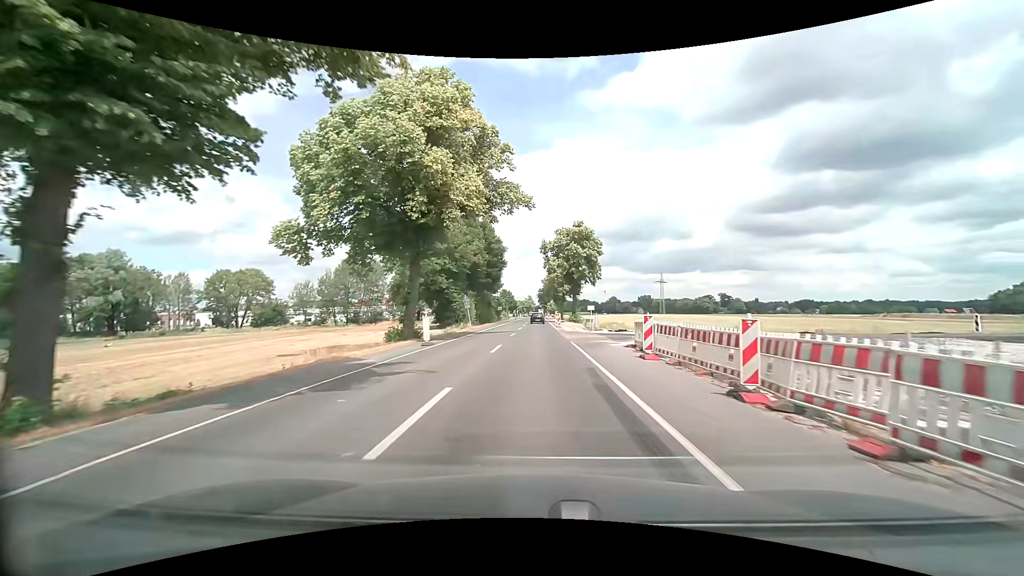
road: secondary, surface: asphalt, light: Day
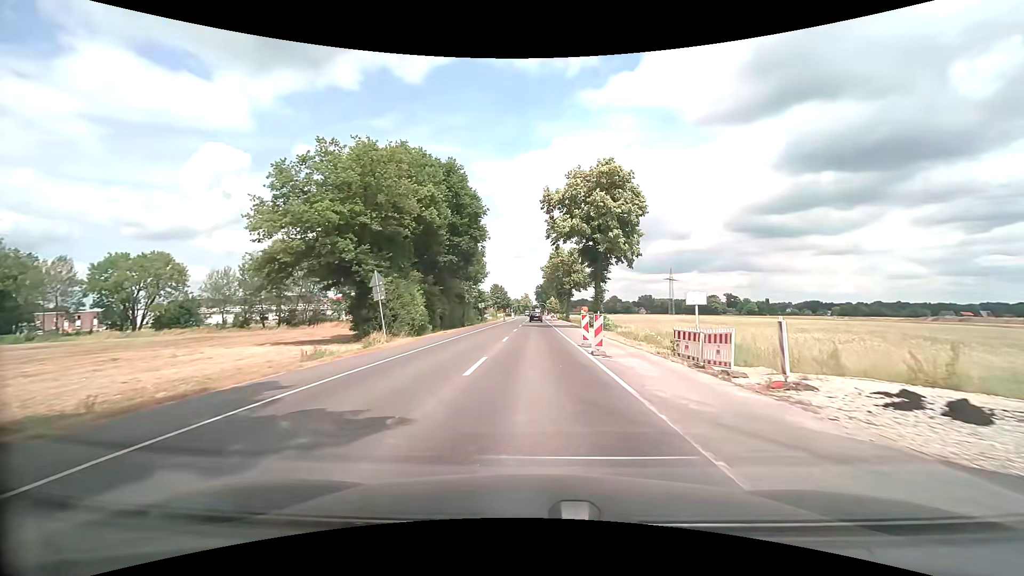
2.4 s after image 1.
(+0.1, +30.5) m; 0°
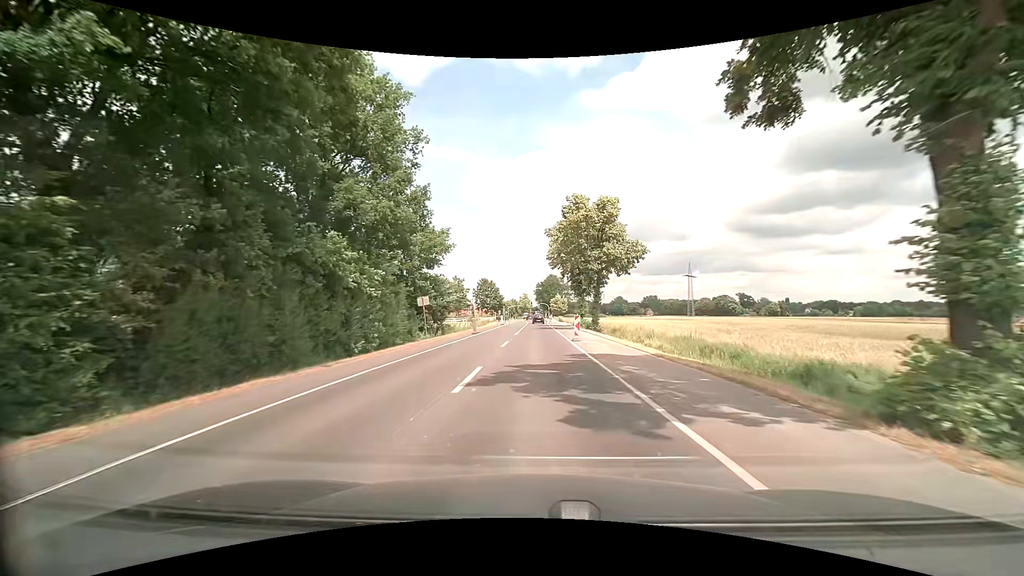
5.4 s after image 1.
(-0.1, +38.1) m; 0°
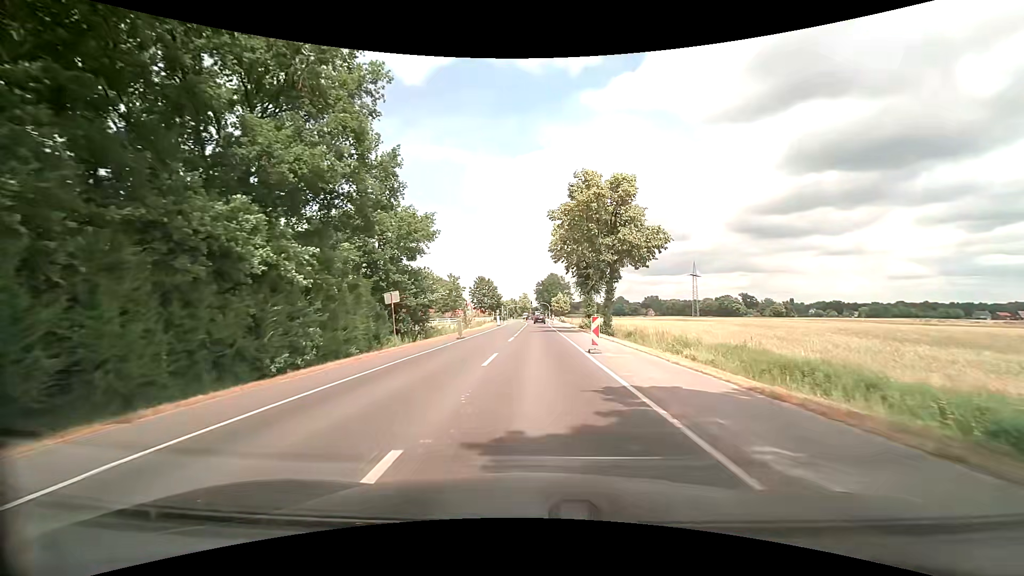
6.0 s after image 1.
(0.0, +7.6) m; 0°
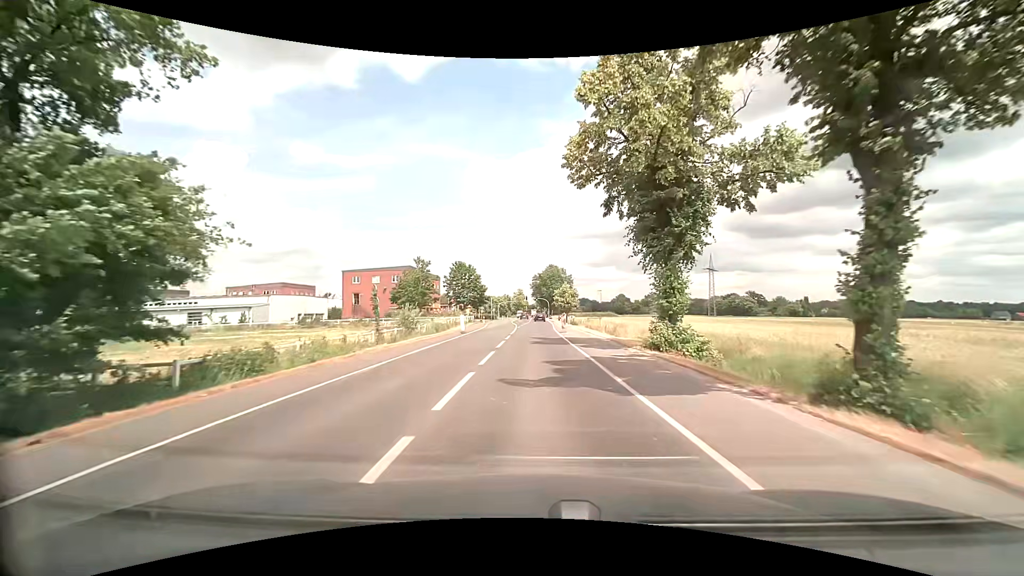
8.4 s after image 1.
(+0.3, +30.5) m; +1°
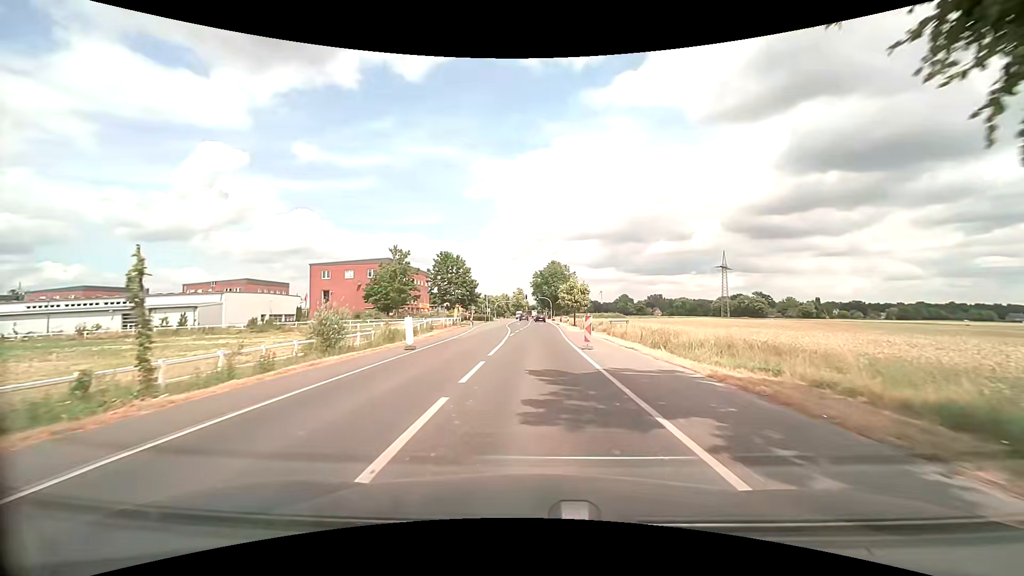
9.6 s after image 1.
(0.0, +15.3) m; 0°
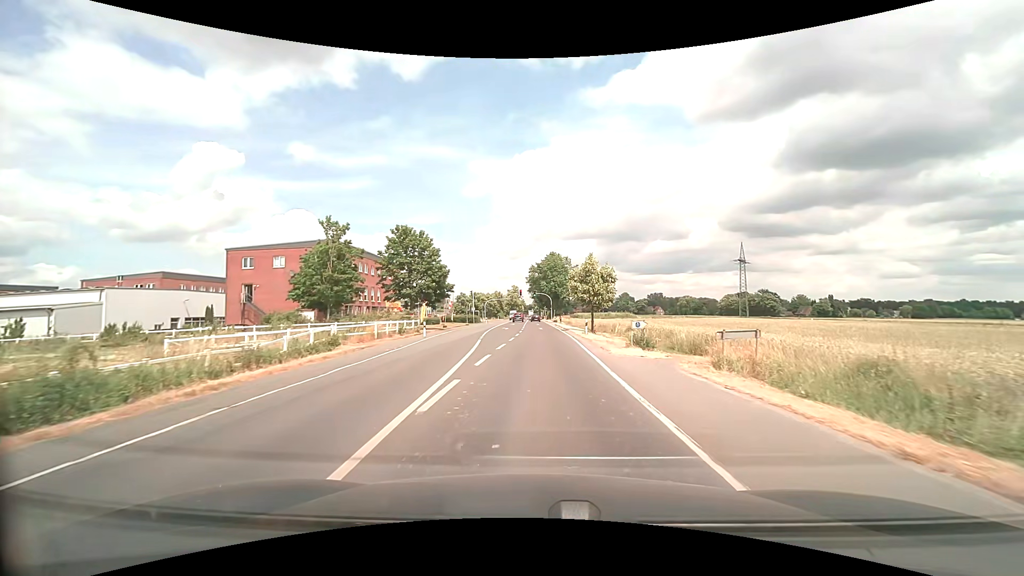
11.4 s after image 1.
(+0.1, +22.9) m; 0°
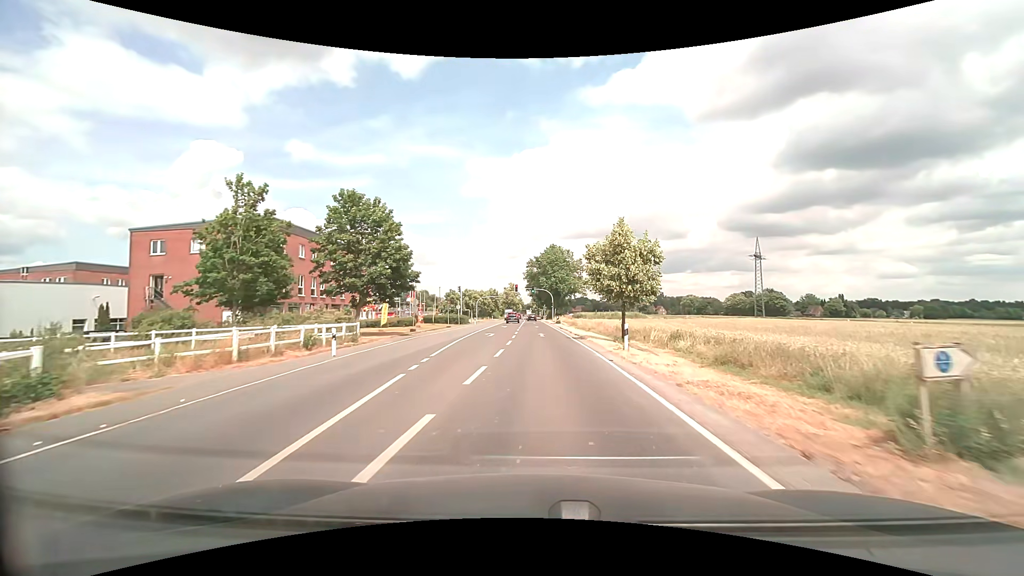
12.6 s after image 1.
(+0.1, +15.3) m; 0°
(0, +10) (0, +20) (0, +30) (0, +40) (0, +50) (0, +60) (0, +70) (0, +80) (0, +90) (0, +100) m
